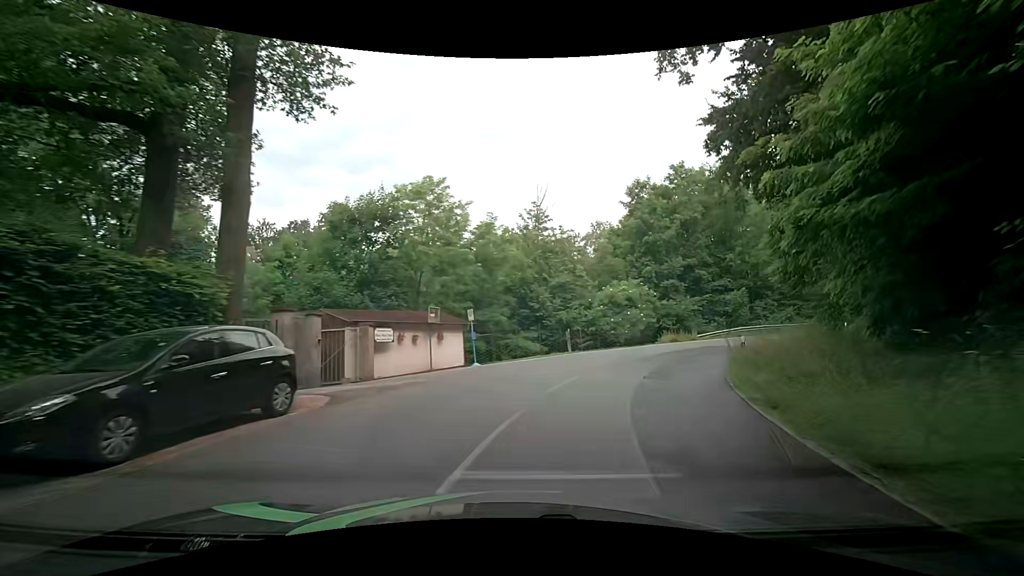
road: tertiary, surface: asphalt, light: Day
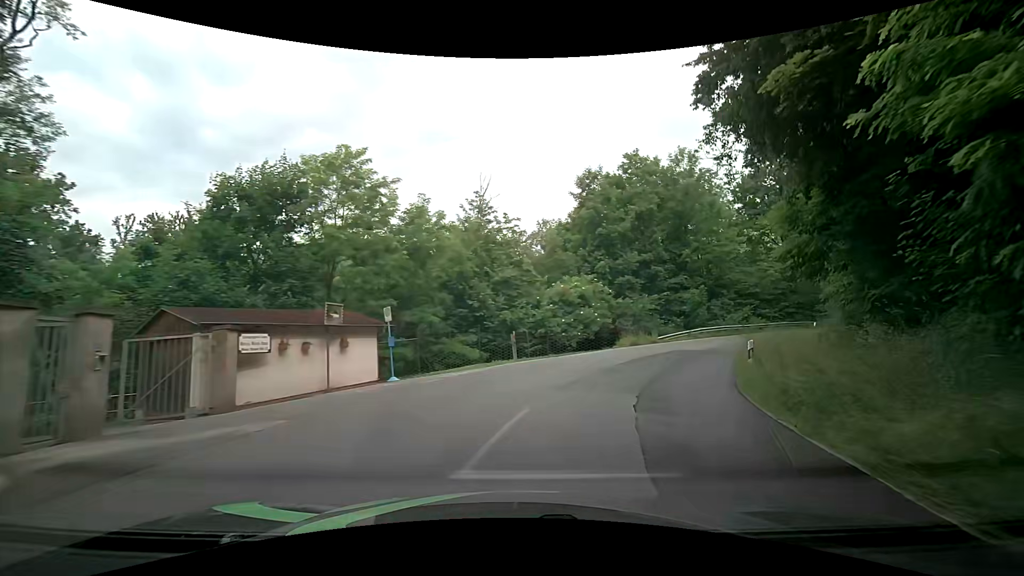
(+0.2, +5.3) m; +4°
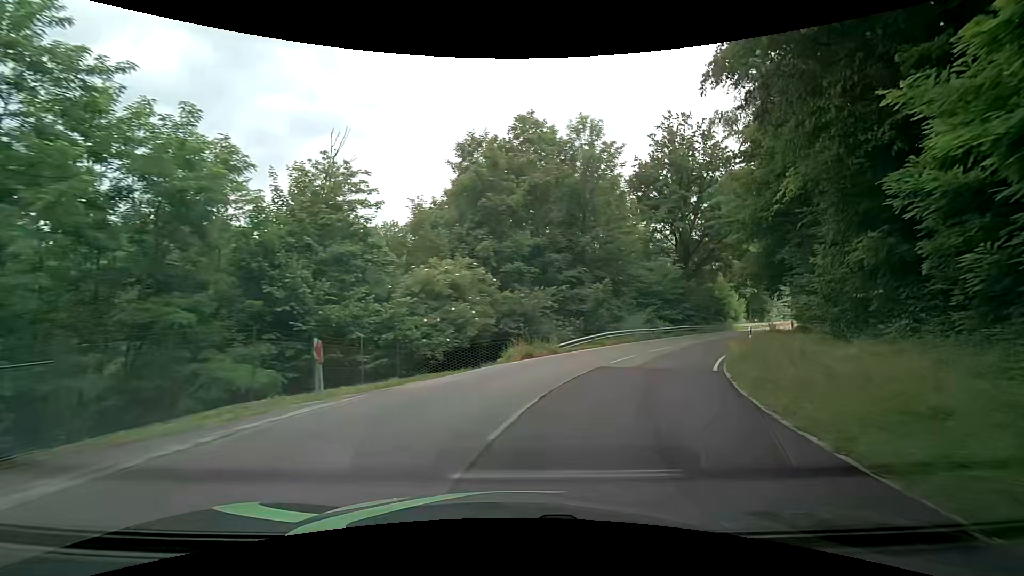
(+1.5, +10.6) m; +16°
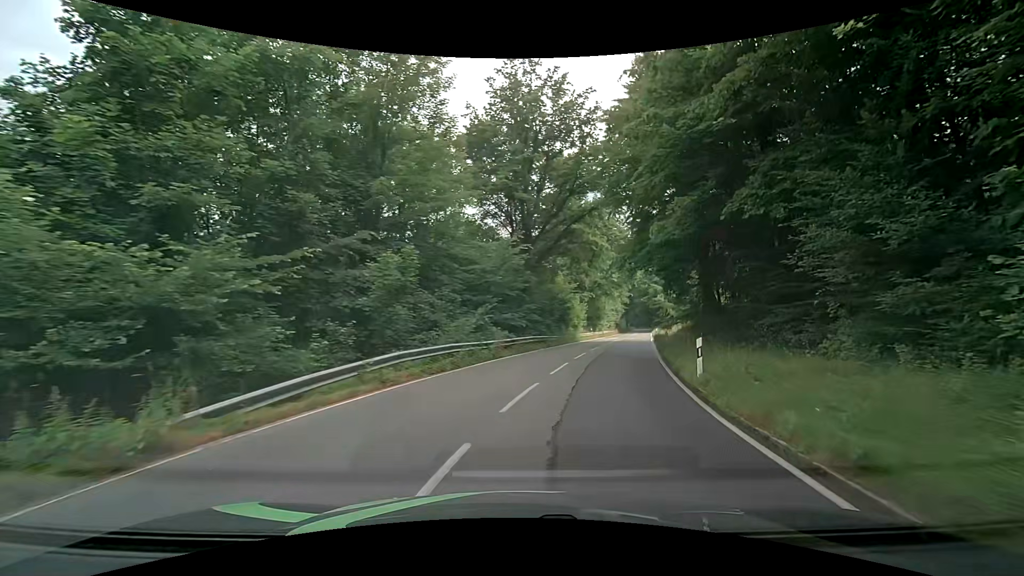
(+2.7, +15.8) m; +20°
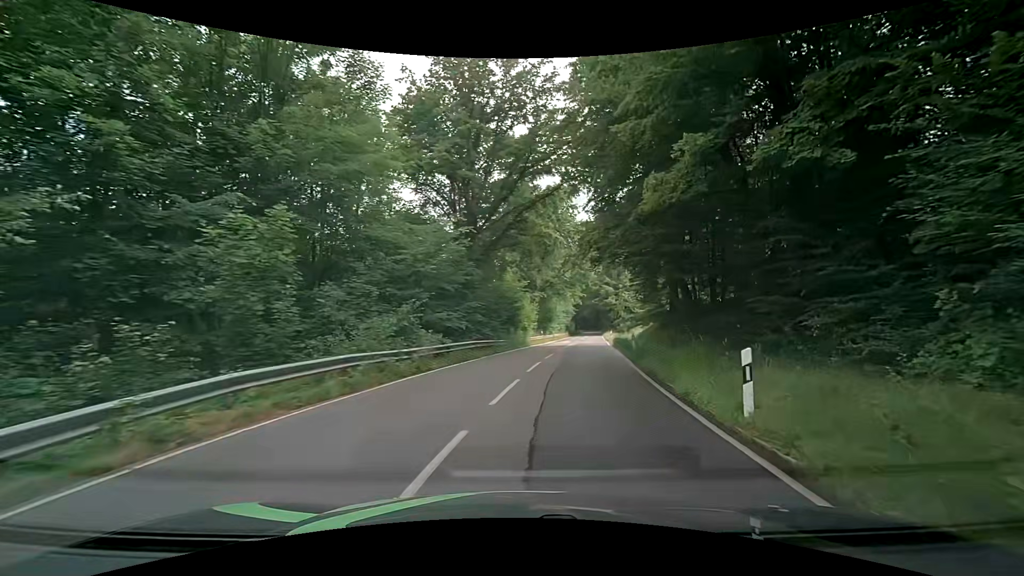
(+0.3, +5.3) m; +6°
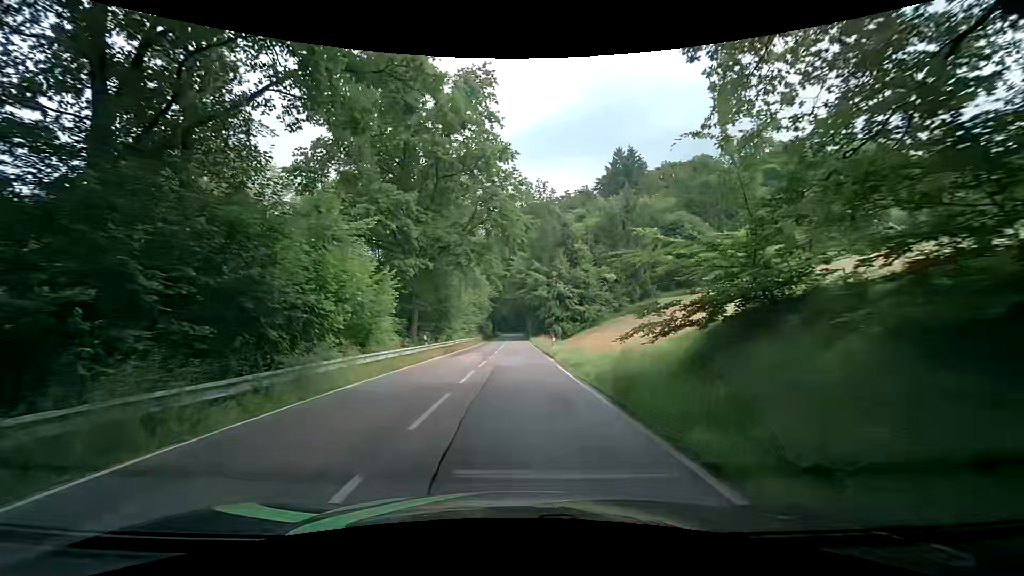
(+3.0, +26.2) m; +9°
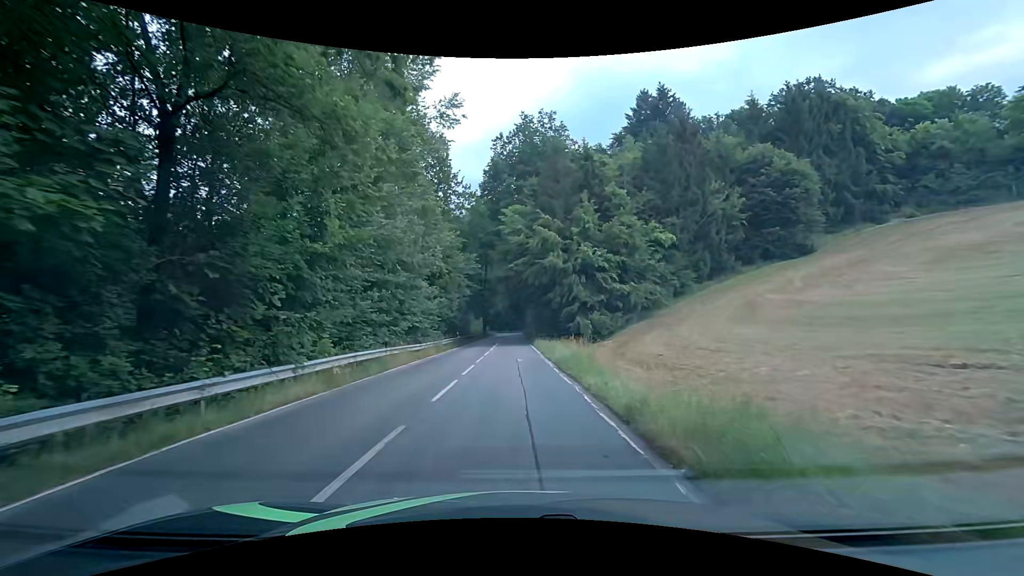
(+0.5, +28.7) m; 0°
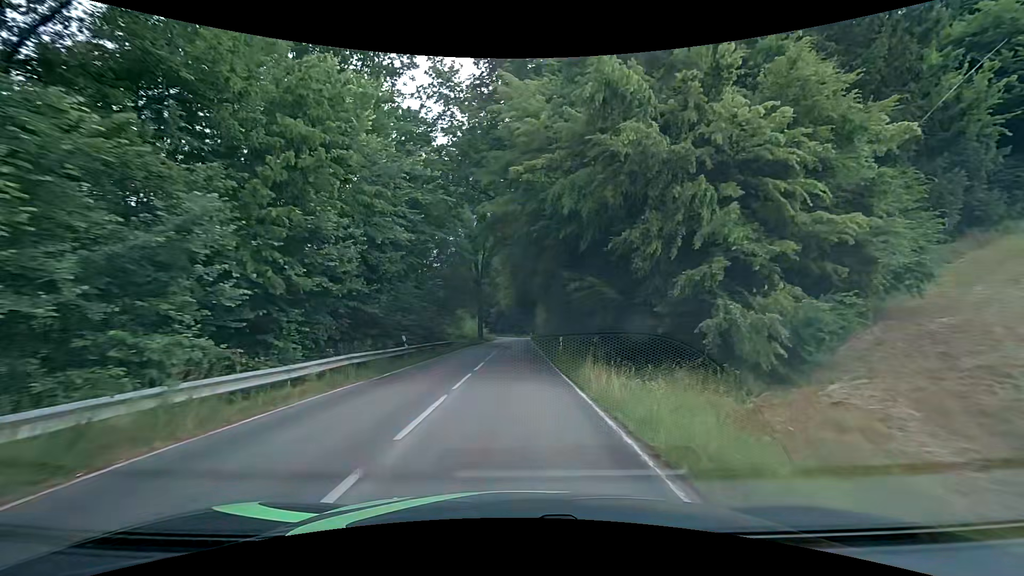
(-0.1, +25.5) m; 0°
(0, +10) (0, +20) (-1, +30) (-1, +40) (-1, +50) (-1, +60) (-1, +70) (-1, +80) (-1, +90) (-1, +100) m
